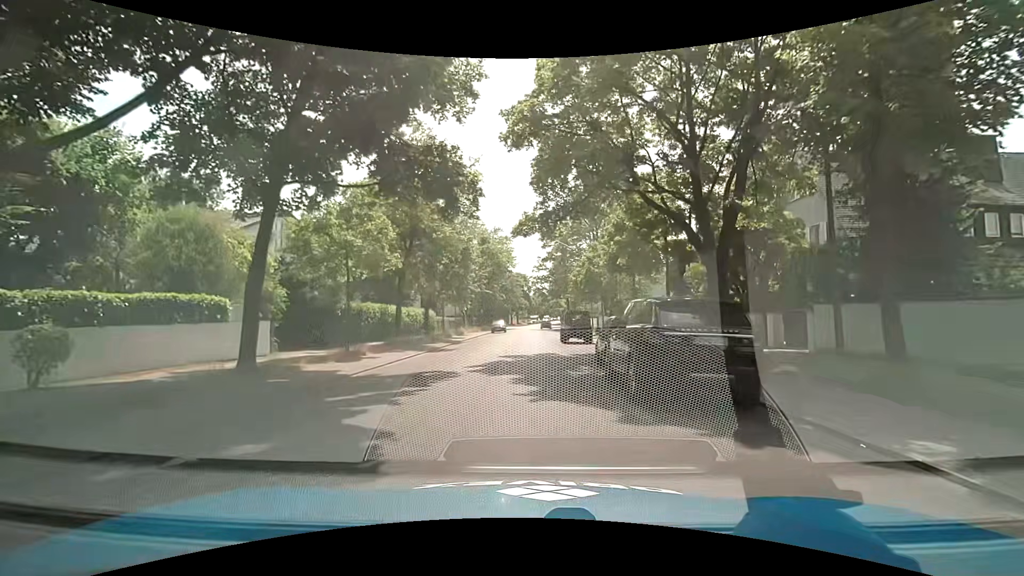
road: residential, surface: asphalt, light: Day
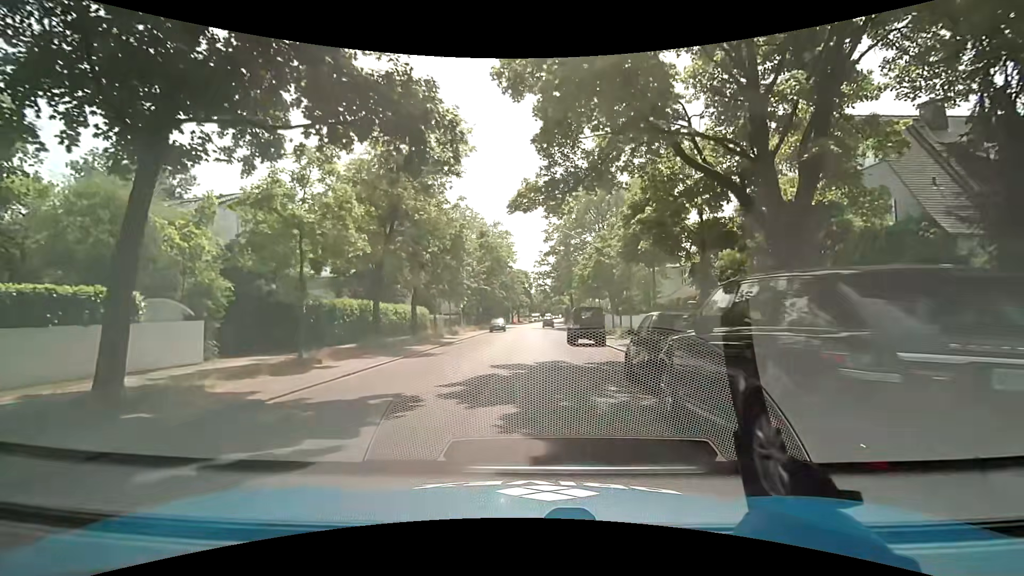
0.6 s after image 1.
(0.0, +4.7) m; -1°
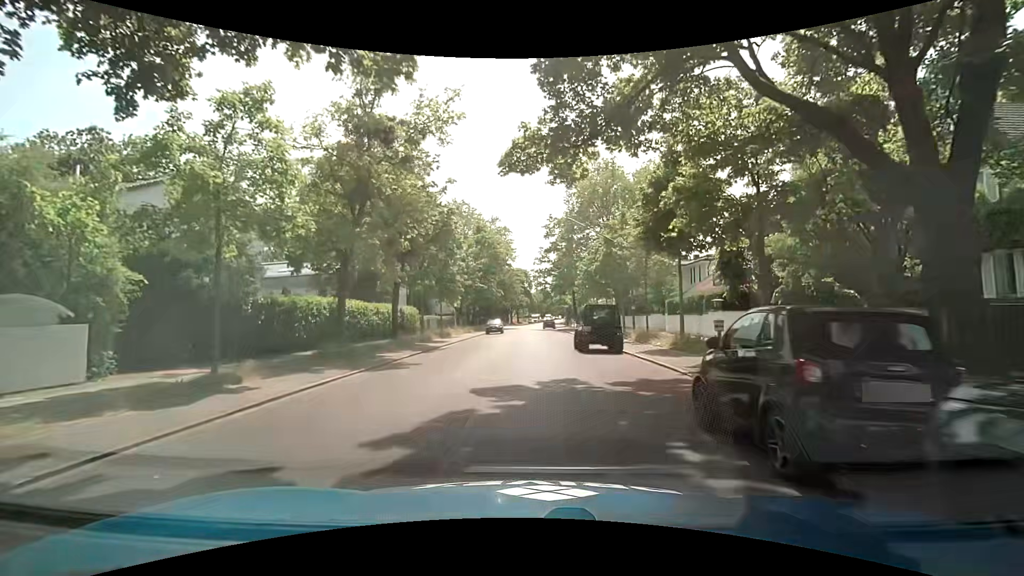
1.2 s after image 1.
(0.0, +4.8) m; +1°
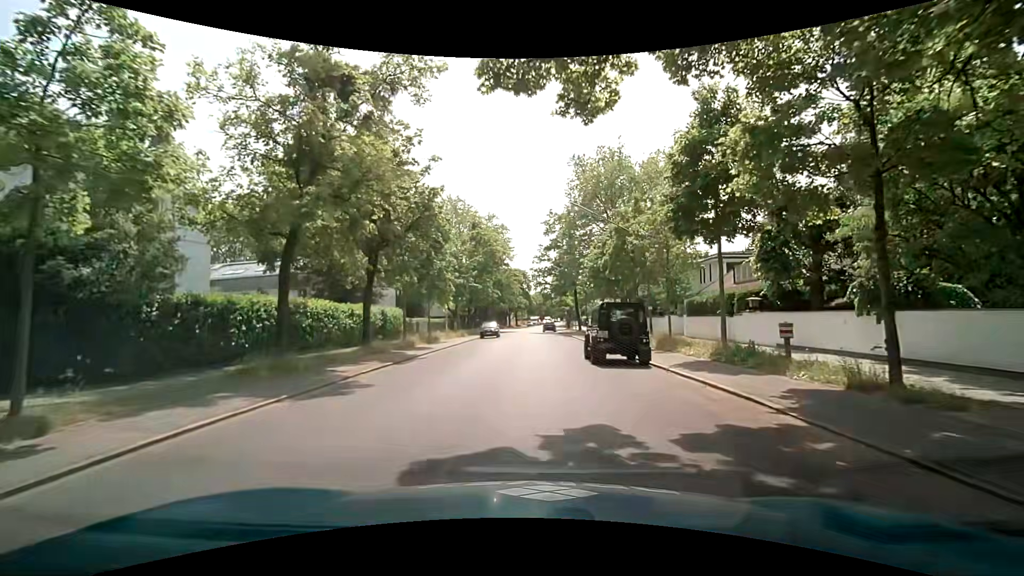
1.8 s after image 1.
(0.0, +5.0) m; +1°
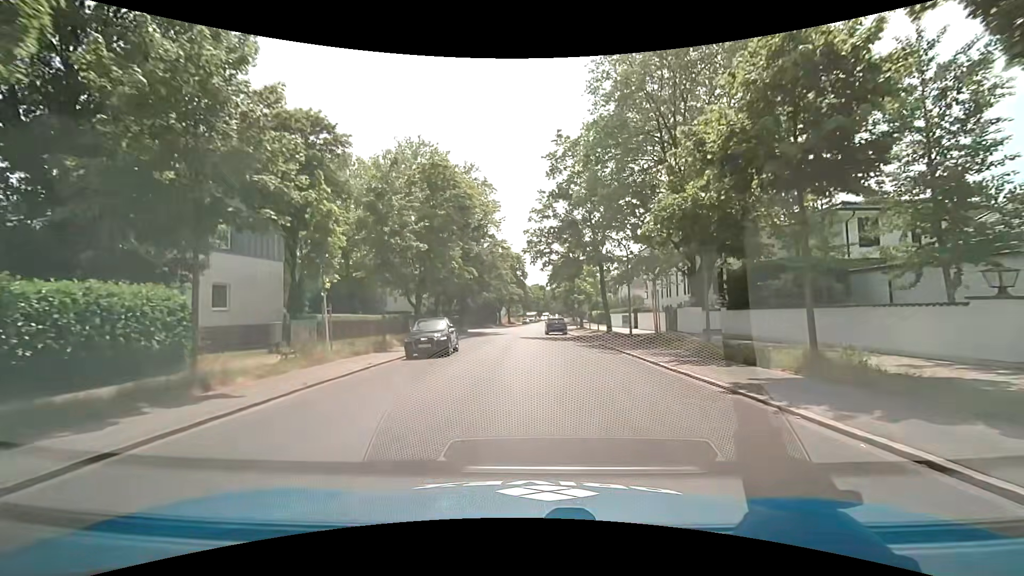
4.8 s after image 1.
(-0.3, +27.4) m; -1°
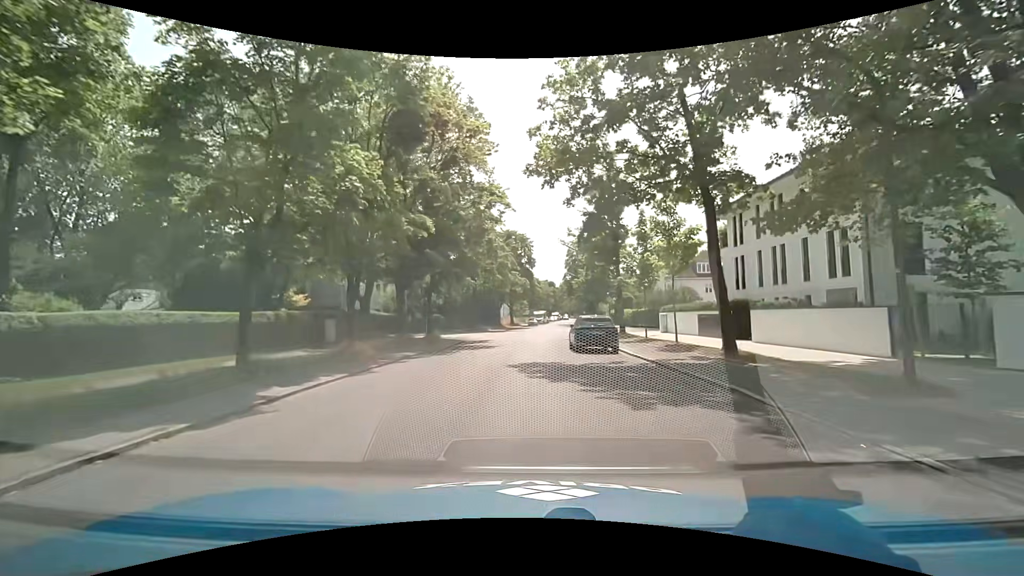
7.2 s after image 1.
(+0.1, +22.7) m; 0°
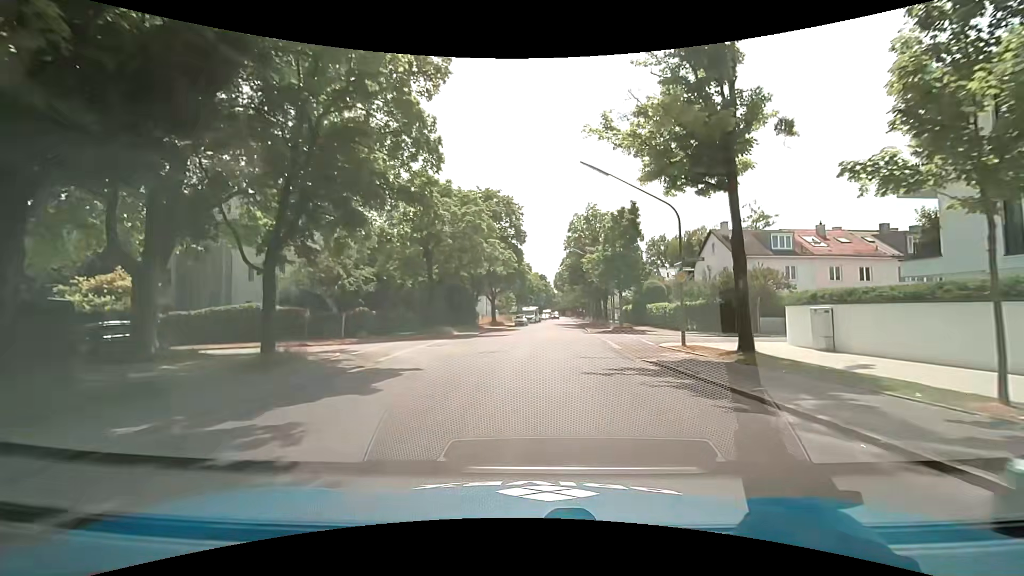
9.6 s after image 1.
(-0.1, +22.4) m; +1°
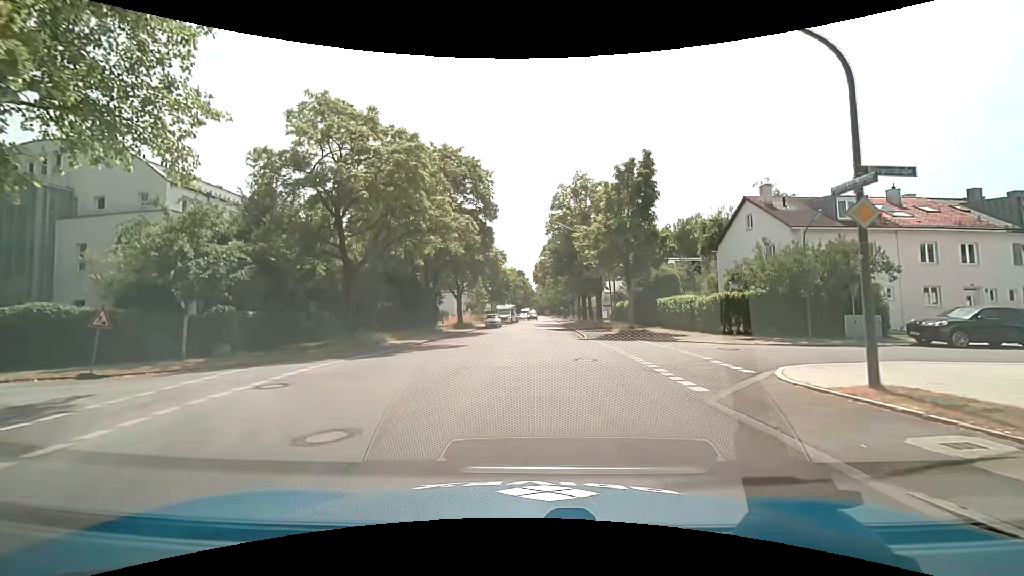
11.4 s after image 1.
(+0.5, +12.6) m; +3°
(-2, +10) (-9, +16) (-19, +16) (-29, +16) (-39, +15) (-49, +14) (-59, +13) (-69, +11) (-78, +7) (-87, +3) m
